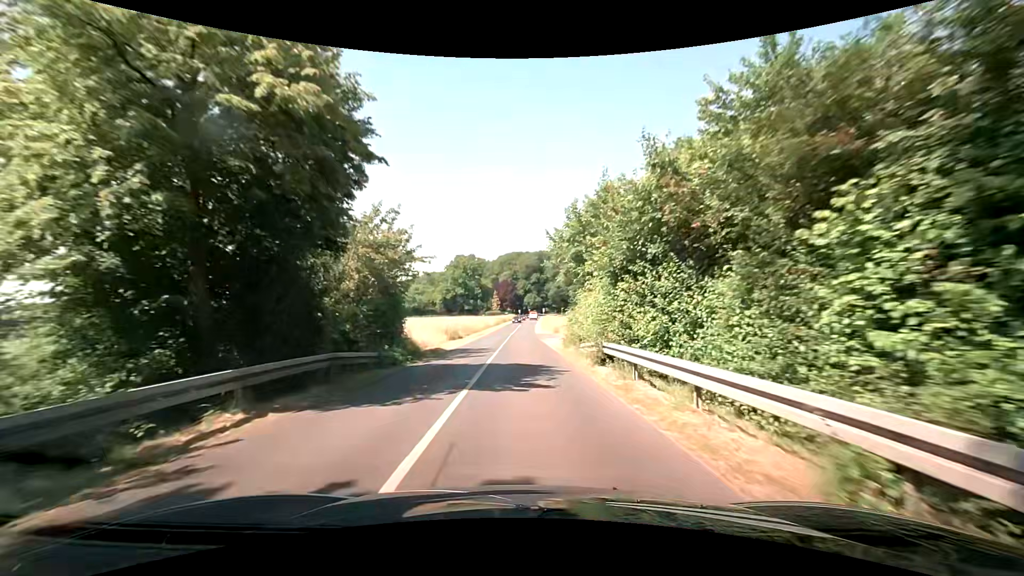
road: unclassified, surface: asphalt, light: Day
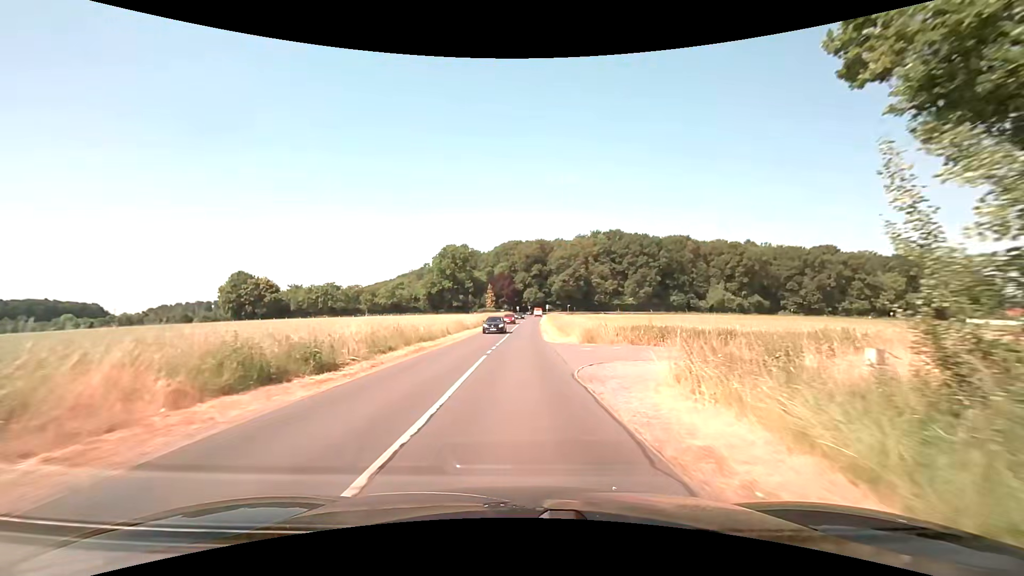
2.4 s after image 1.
(-0.2, +30.9) m; -1°
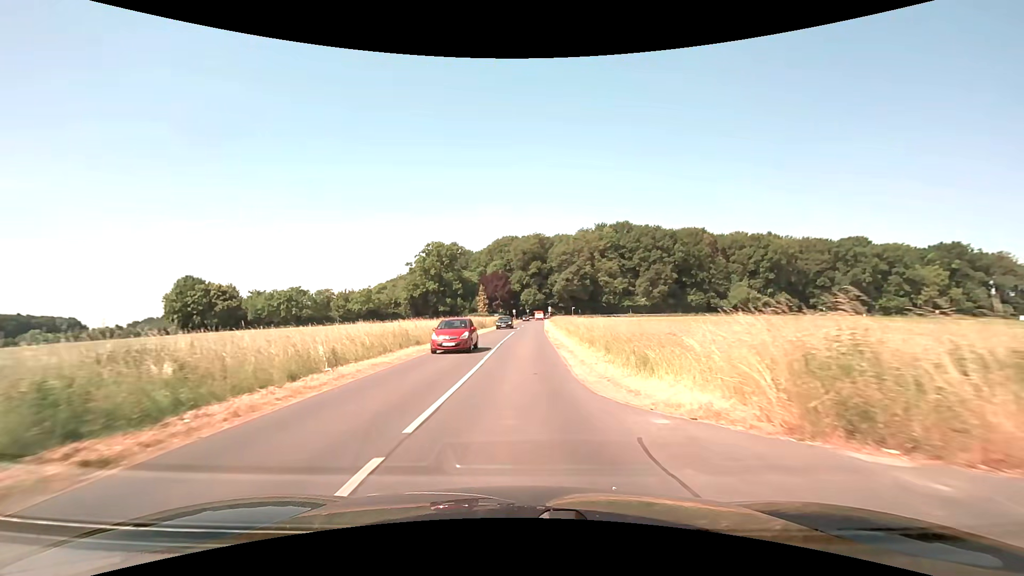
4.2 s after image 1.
(+0.3, +23.3) m; +1°
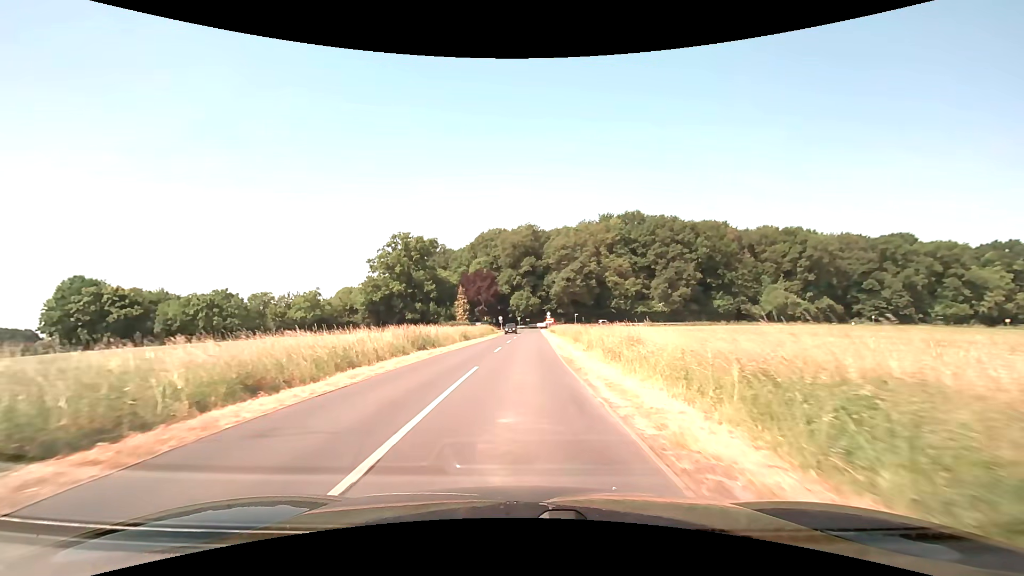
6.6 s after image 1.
(+0.3, +30.5) m; +1°
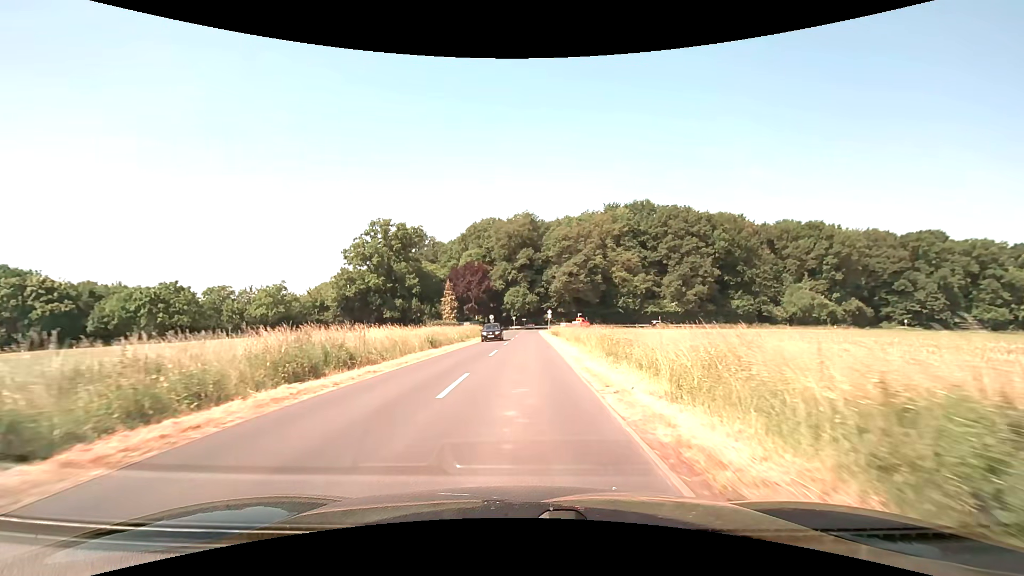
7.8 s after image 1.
(0.0, +14.6) m; 0°
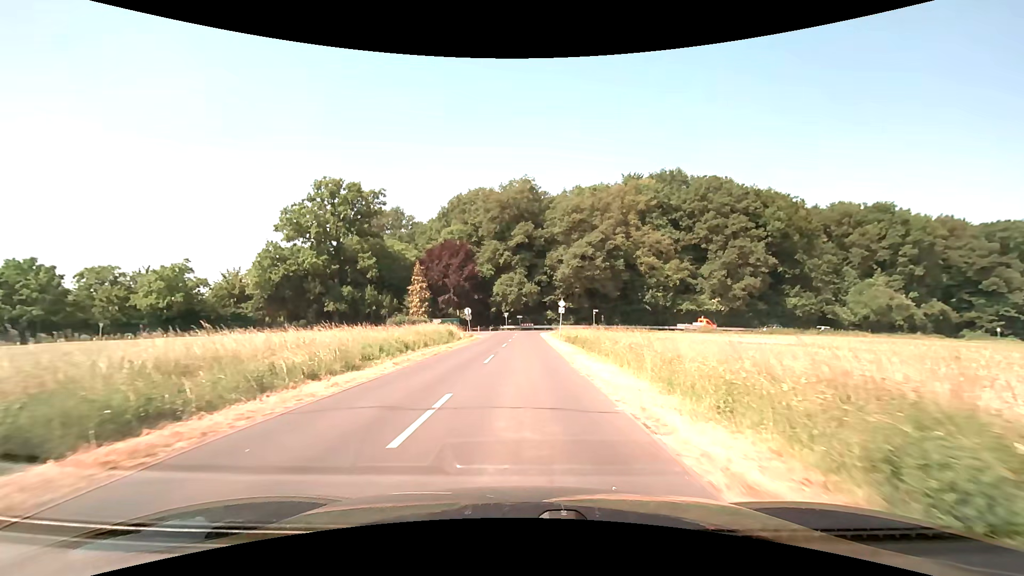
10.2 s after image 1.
(+0.2, +27.4) m; 0°
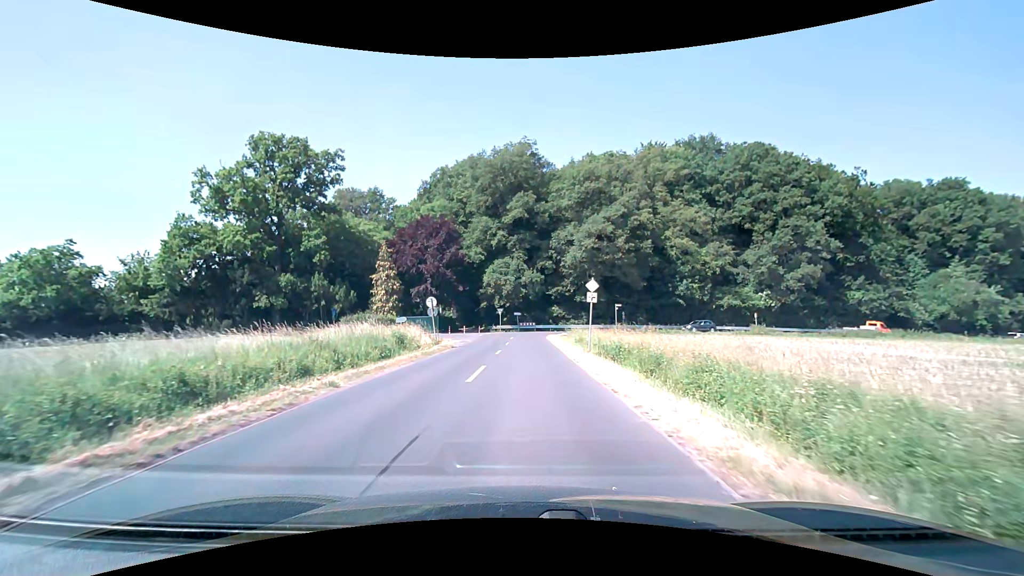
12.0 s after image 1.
(+0.1, +18.2) m; 0°
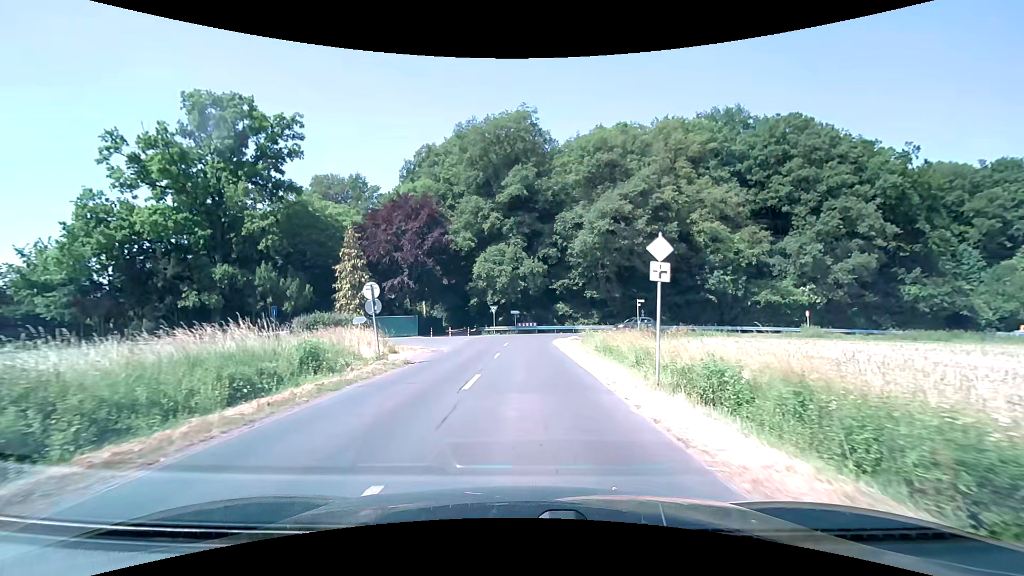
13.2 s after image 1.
(0.0, +11.2) m; 0°
(0, +10) (0, +20) (0, +30) (+1, +40) (+6, +48) (+15, +52) (+25, +54) (+35, +57) (+44, +60) (+54, +62) m
